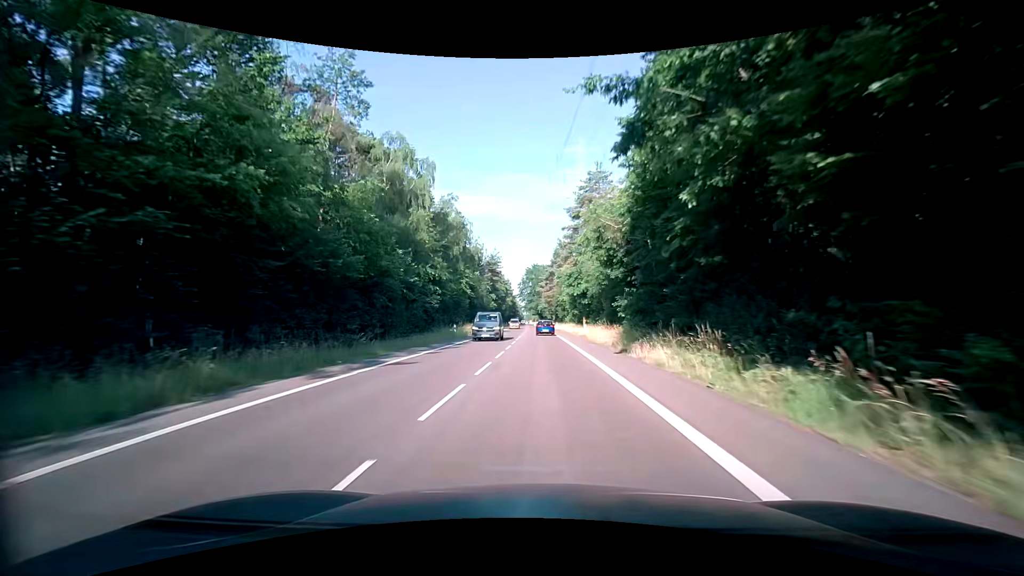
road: secondary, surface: asphalt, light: Day
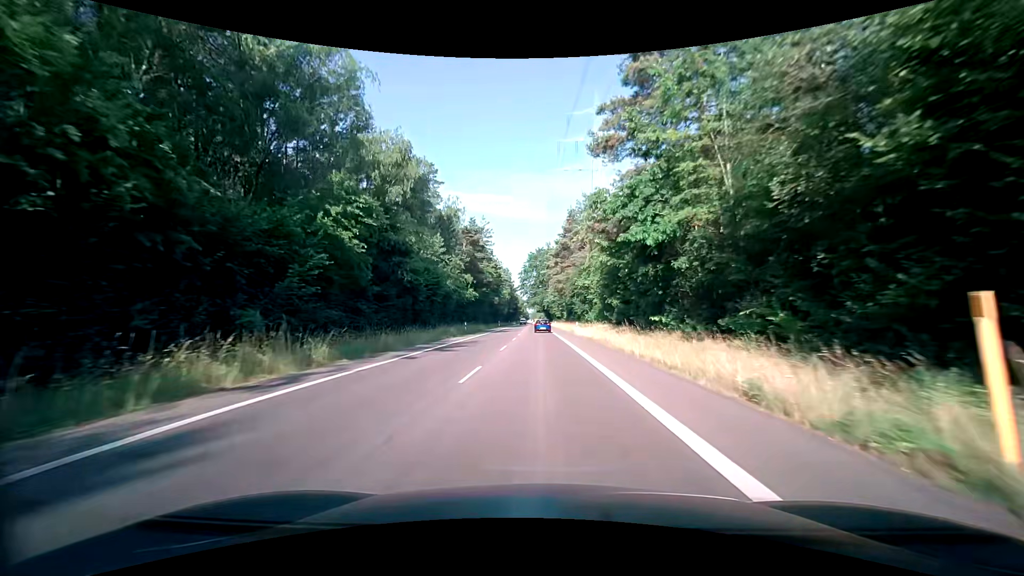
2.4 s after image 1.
(+0.1, +42.5) m; -1°
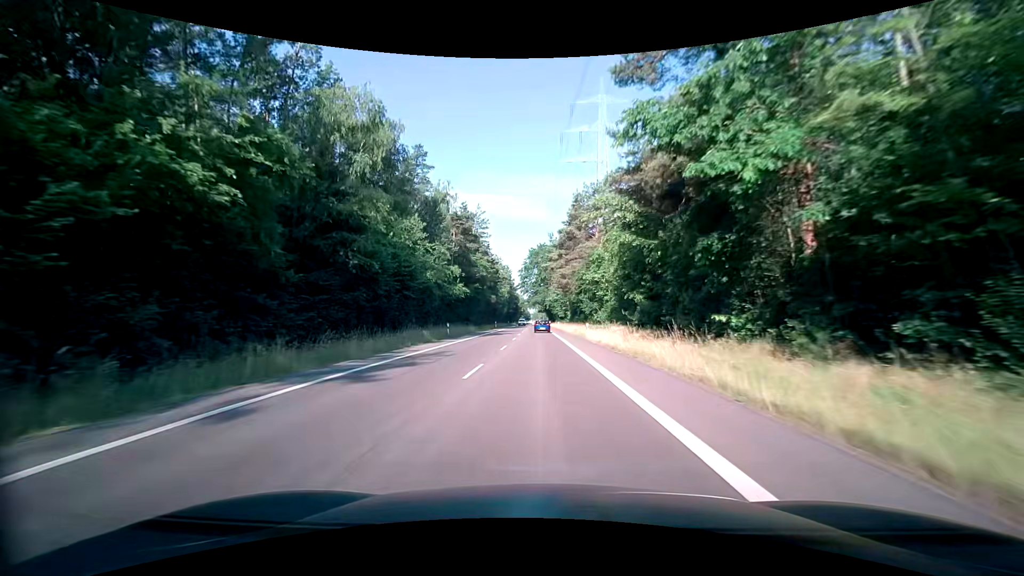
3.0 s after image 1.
(0.0, +10.6) m; 0°
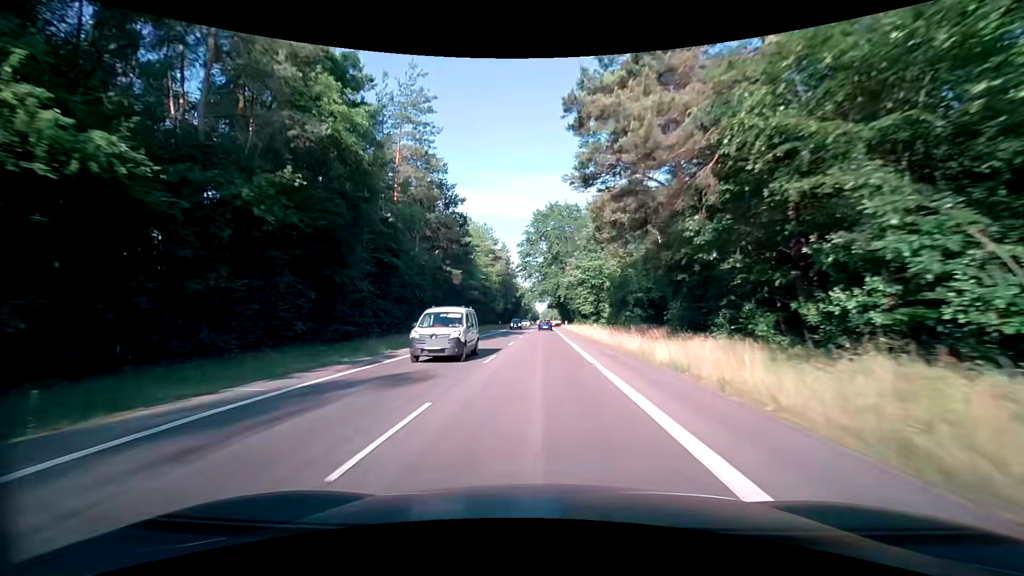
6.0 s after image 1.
(-0.4, +52.9) m; -1°
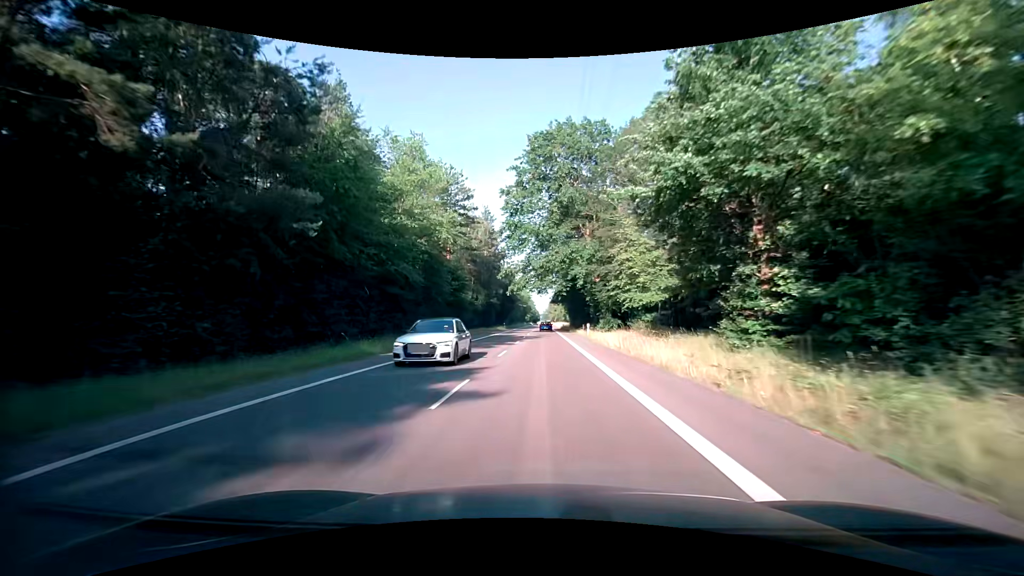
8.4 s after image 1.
(-0.1, +42.2) m; 0°
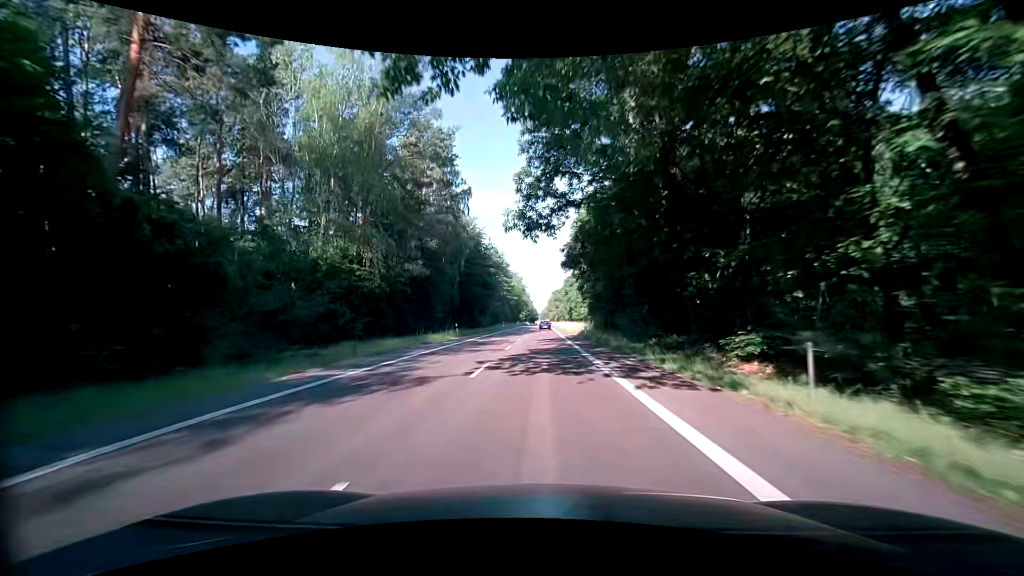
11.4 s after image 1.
(-0.1, +52.8) m; 0°
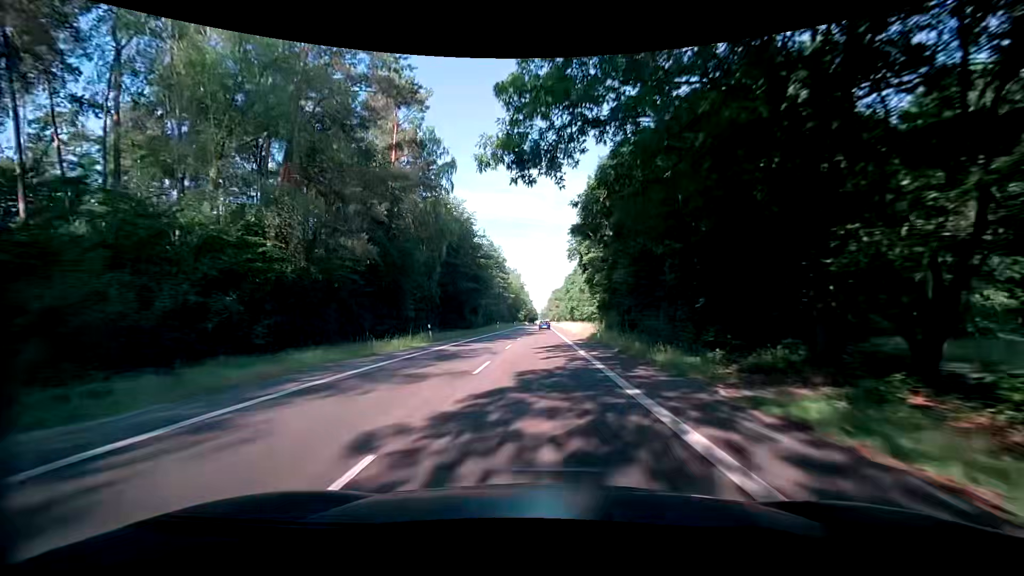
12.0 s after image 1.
(0.0, +10.6) m; 0°
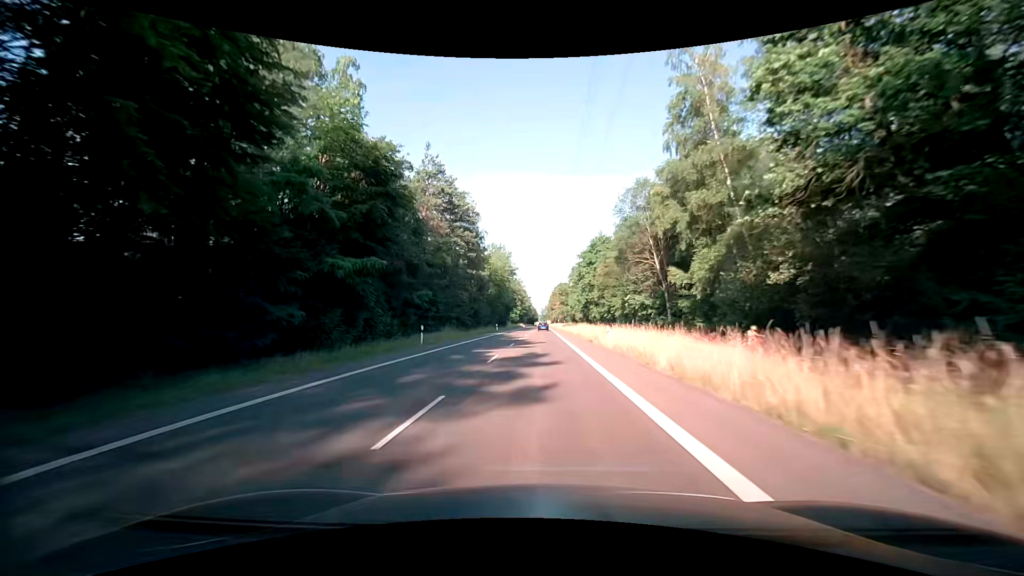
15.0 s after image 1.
(0.0, +52.8) m; 0°
(0, +10) (0, +20) (0, +30) (0, +40) (0, +50) (0, +60) (0, +70) (0, +80) (0, +90) (0, +100) m
